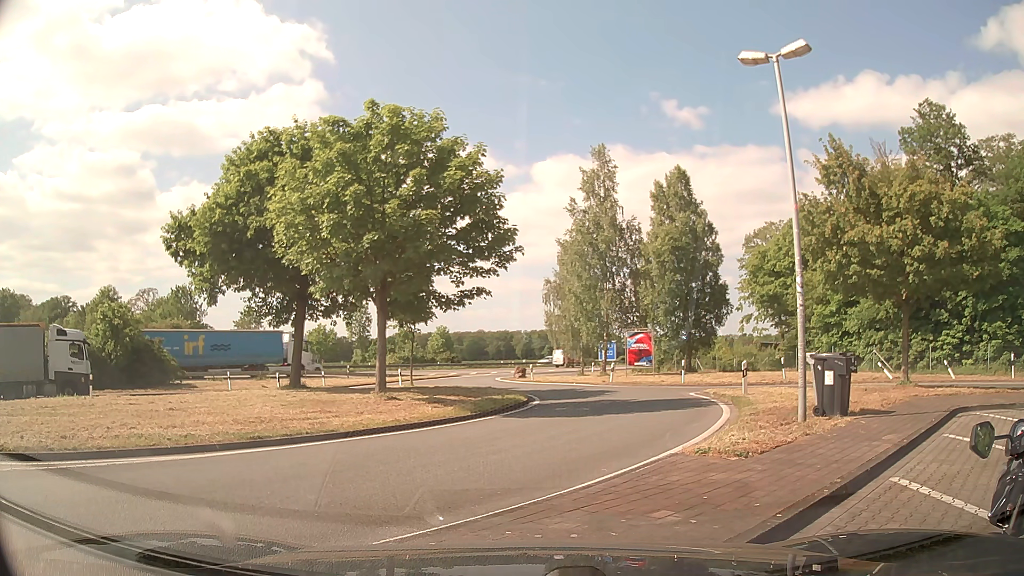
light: Day
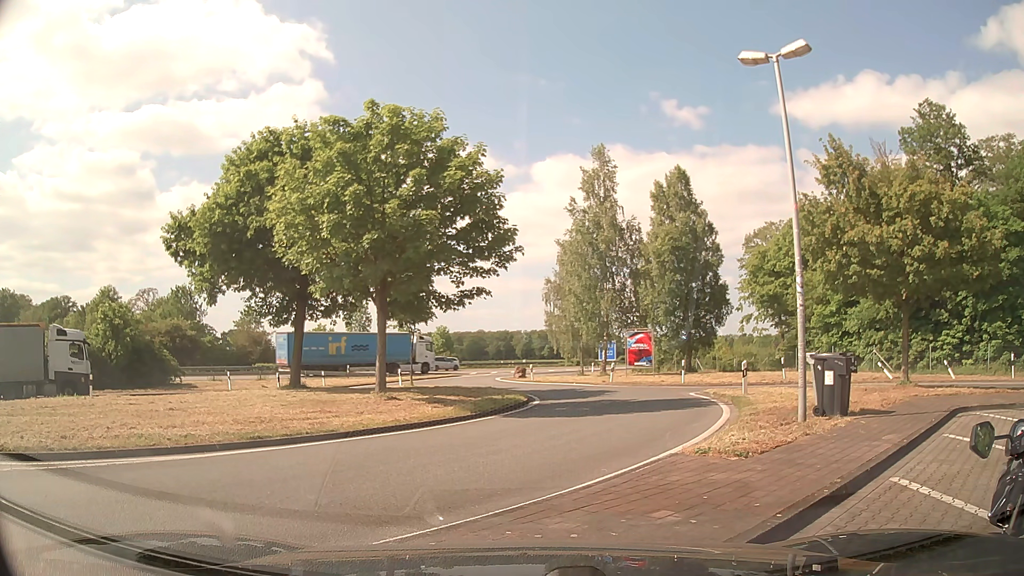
(0.0, 0.0) m; 0°
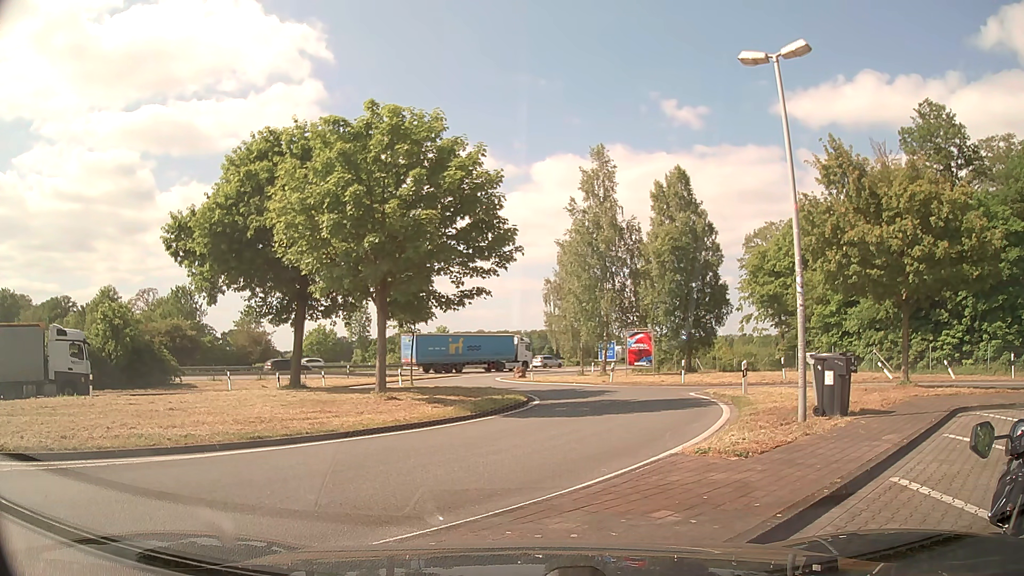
(0.0, 0.0) m; 0°
